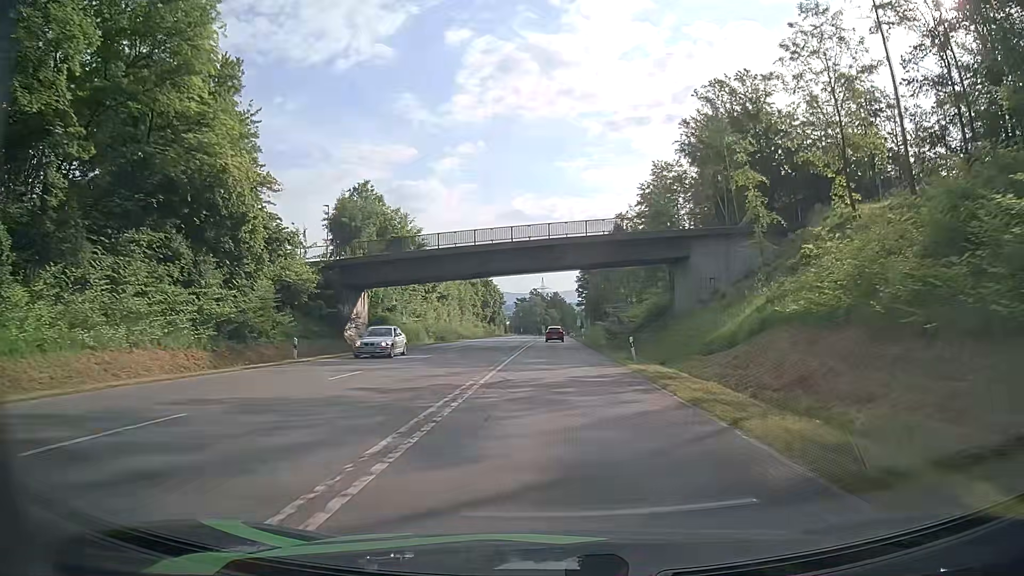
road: secondary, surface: asphalt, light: Day
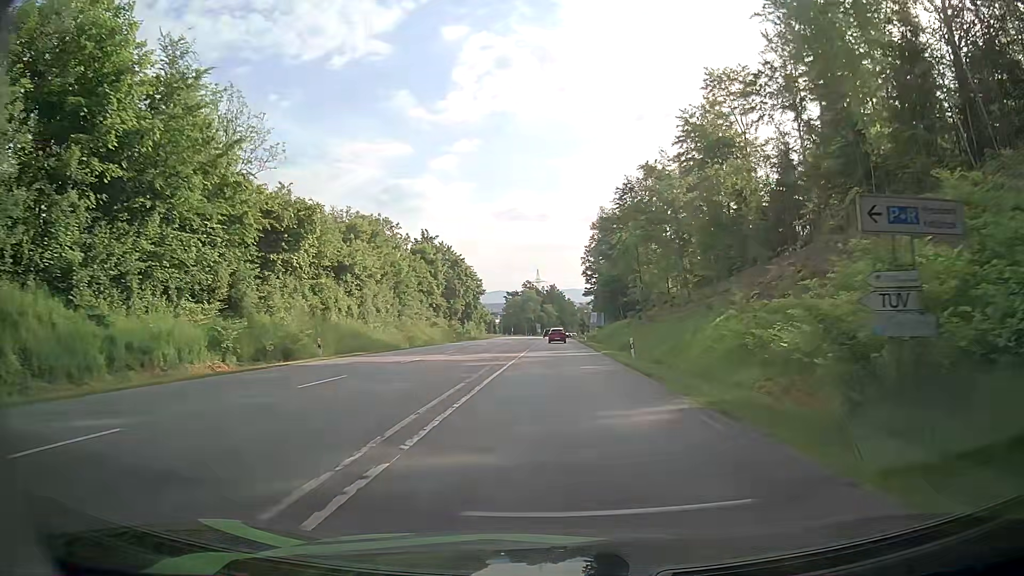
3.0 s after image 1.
(-0.1, +47.9) m; 0°
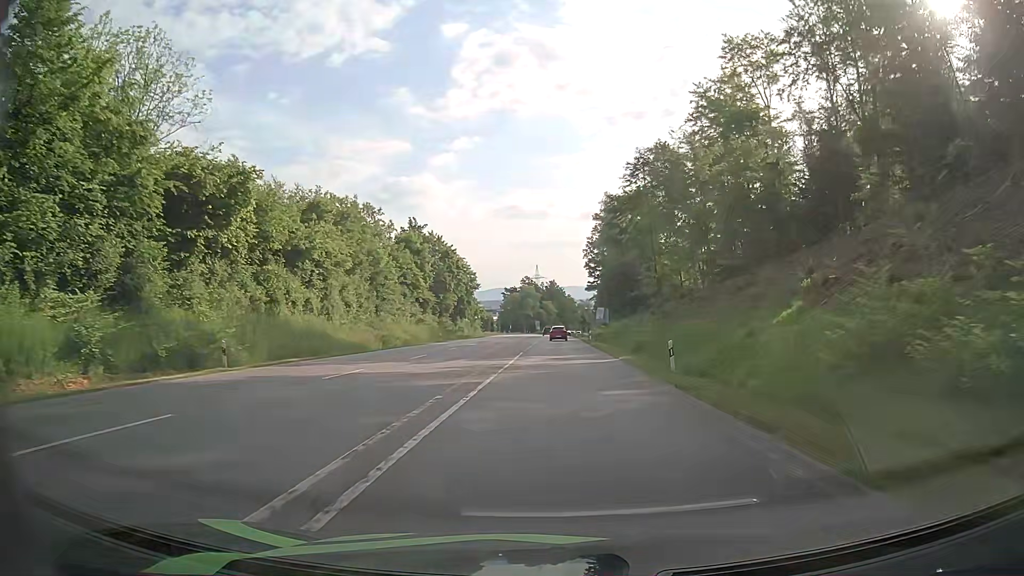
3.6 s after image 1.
(+0.1, +9.6) m; +1°
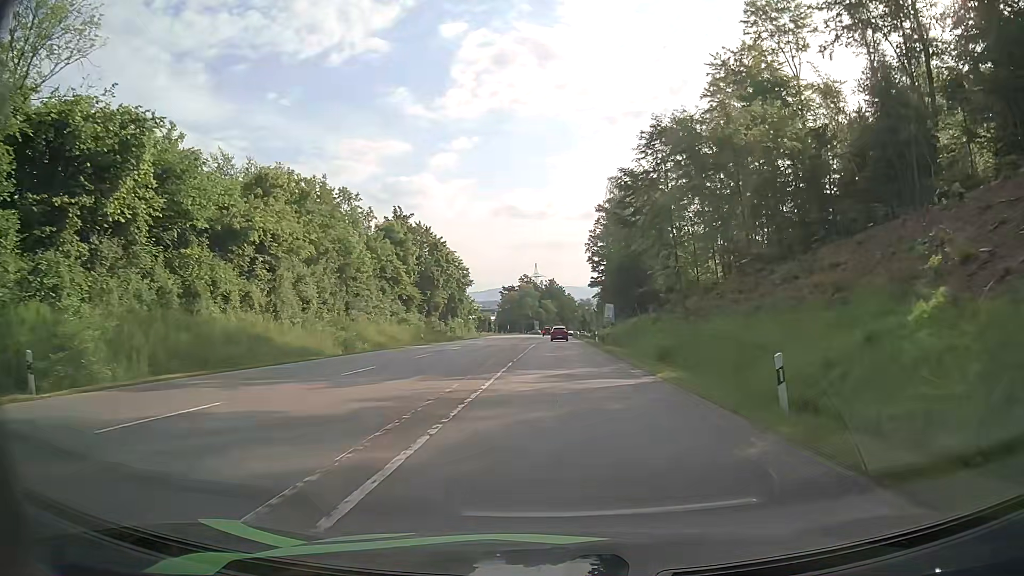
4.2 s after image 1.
(-0.1, +9.7) m; -1°
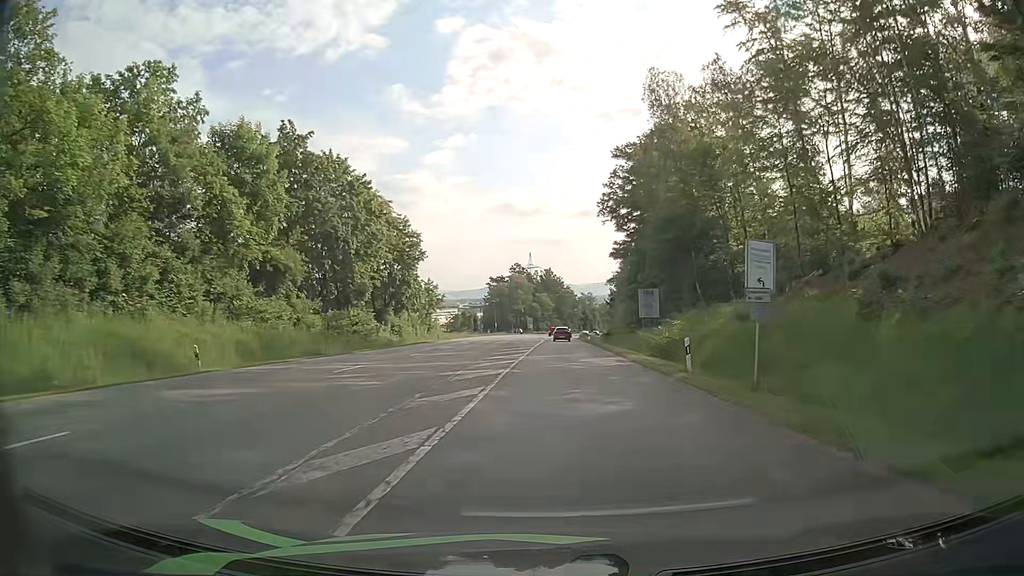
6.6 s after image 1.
(+0.2, +38.8) m; 0°
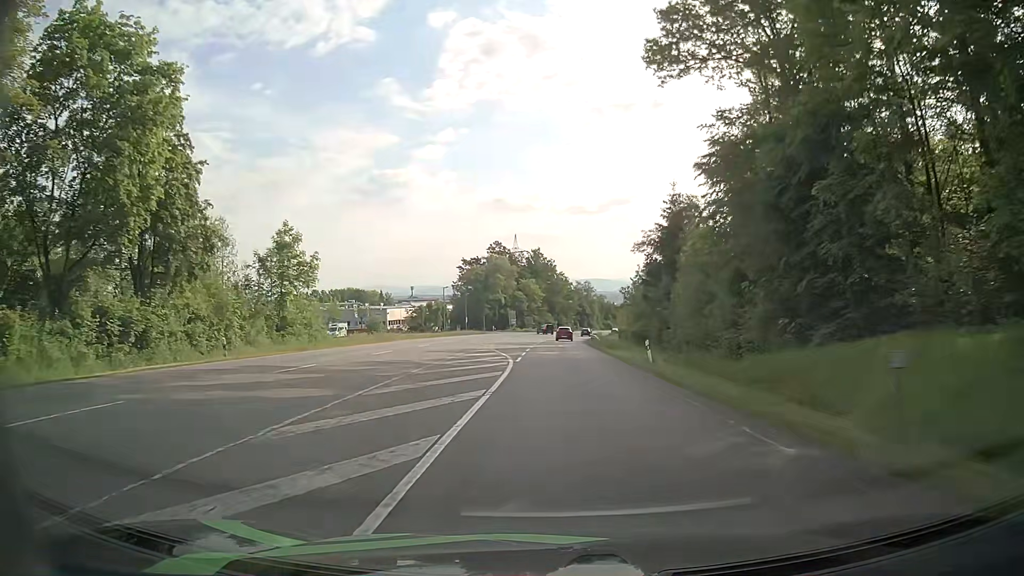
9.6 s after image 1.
(+0.6, +48.0) m; +1°
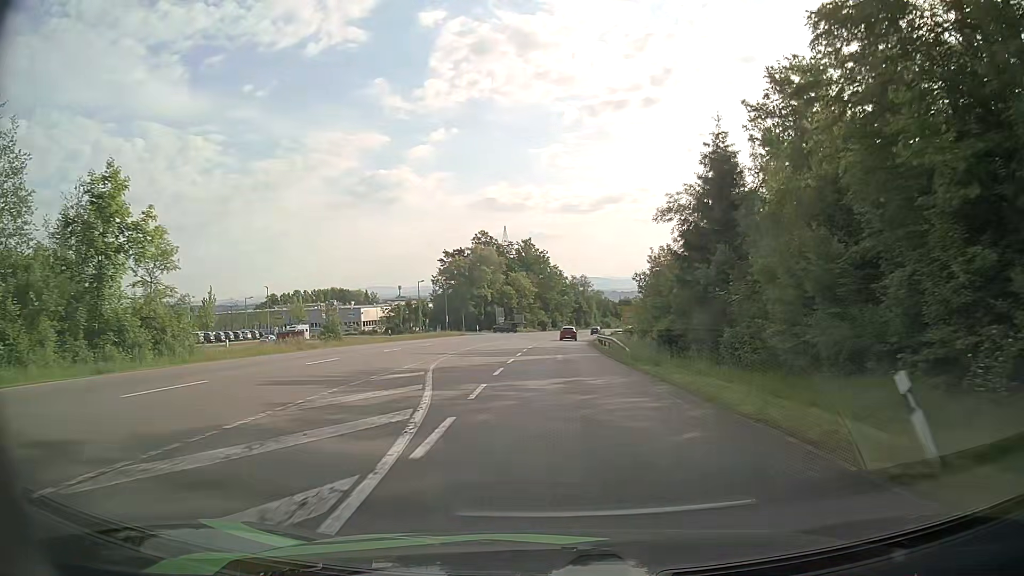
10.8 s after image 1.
(+0.1, +19.0) m; +1°
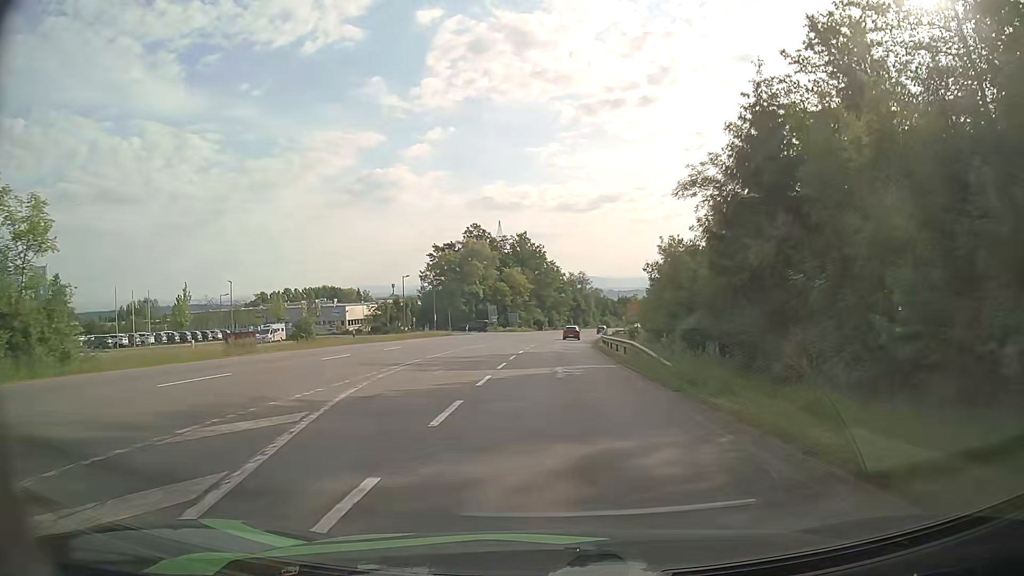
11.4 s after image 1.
(0.0, +9.5) m; 0°
(0, +10) (0, +20) (0, +30) (0, +40) (+1, +50) (+1, +60) (+2, +70) (+3, +80) (+4, +90) (+5, +100) m
